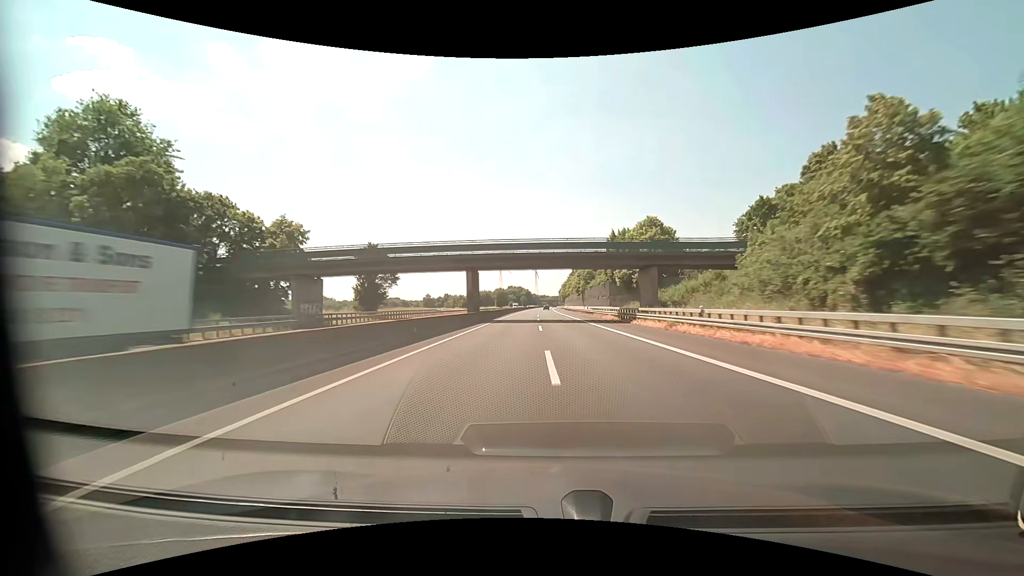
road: motorway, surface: asphalt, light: Day
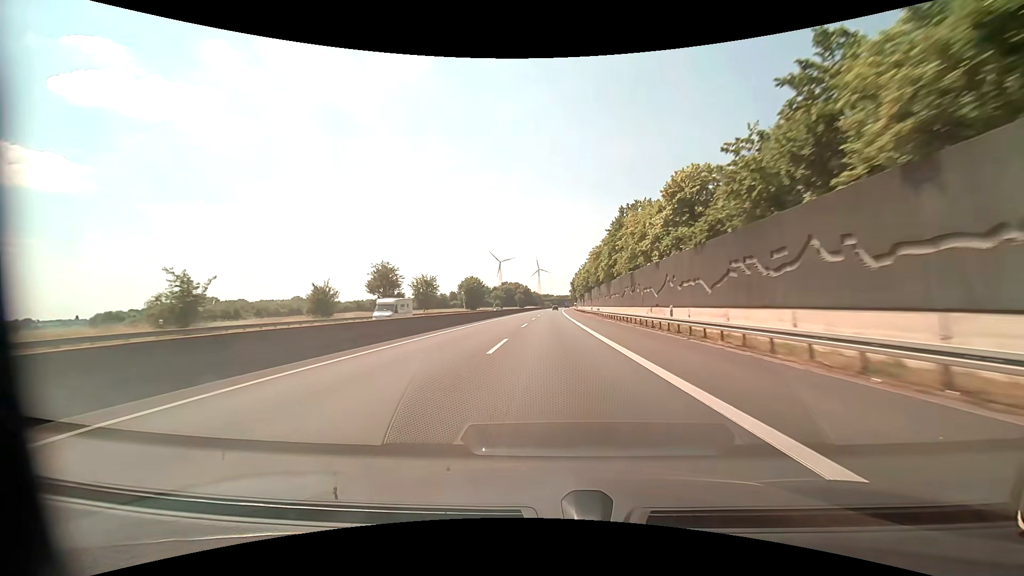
(0.0, +104.0) m; 0°
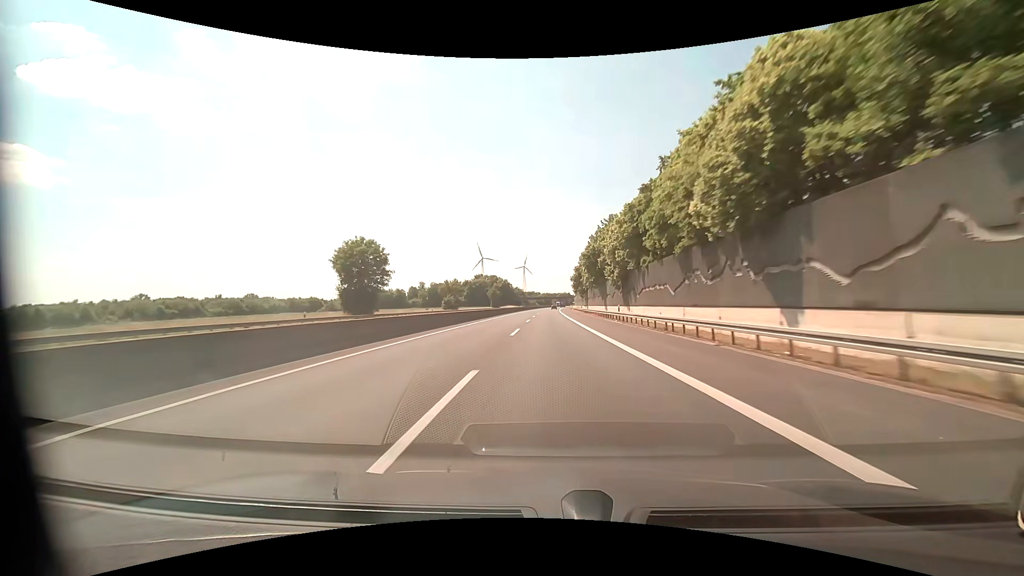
(+0.4, +83.2) m; +1°
(0, +10) (0, +20) (0, +30) (0, +40) (0, +50) (+1, +60) (+1, +70) (+1, +80) (+1, +90) (+1, +100) m
